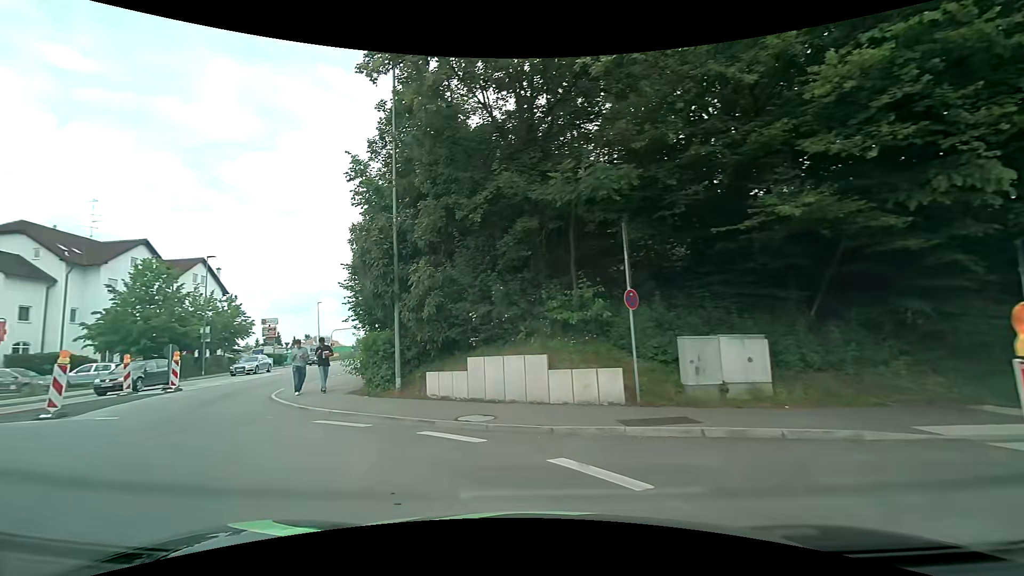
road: tertiary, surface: asphalt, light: Day
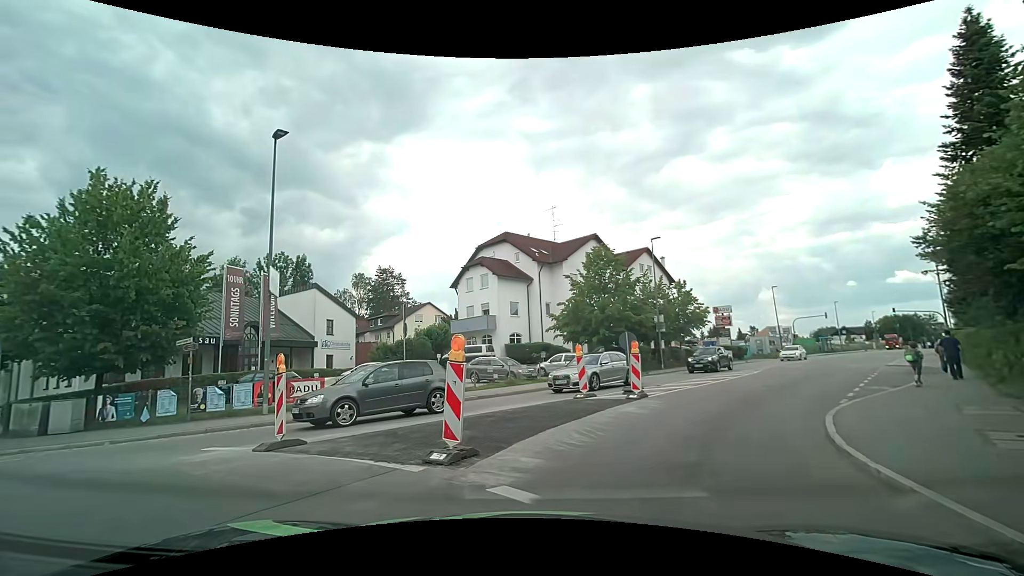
(-4.7, +8.6) m; -48°
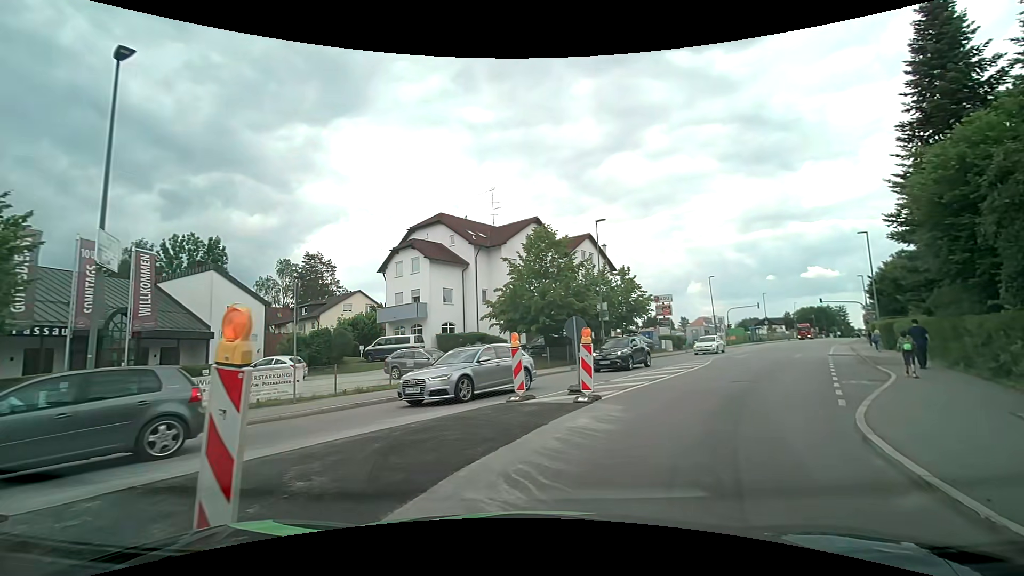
(0.0, +3.6) m; +5°
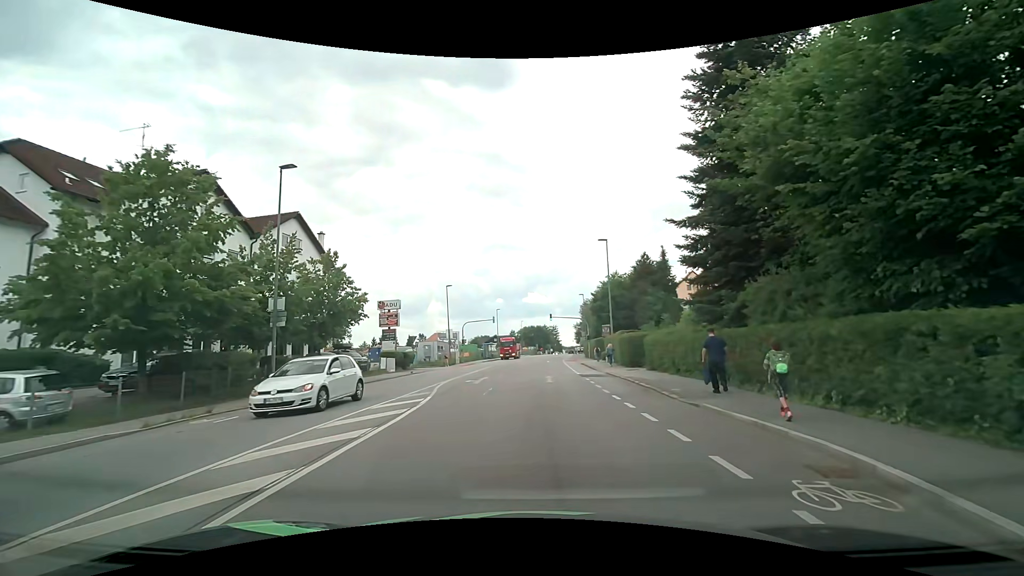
(+3.6, +12.6) m; +28°
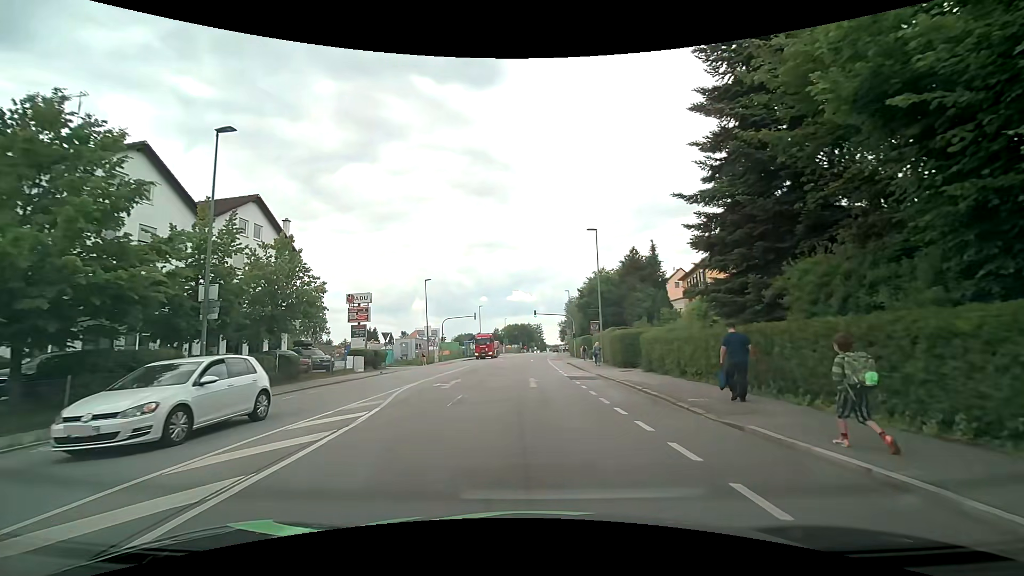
(+0.1, +3.4) m; +1°
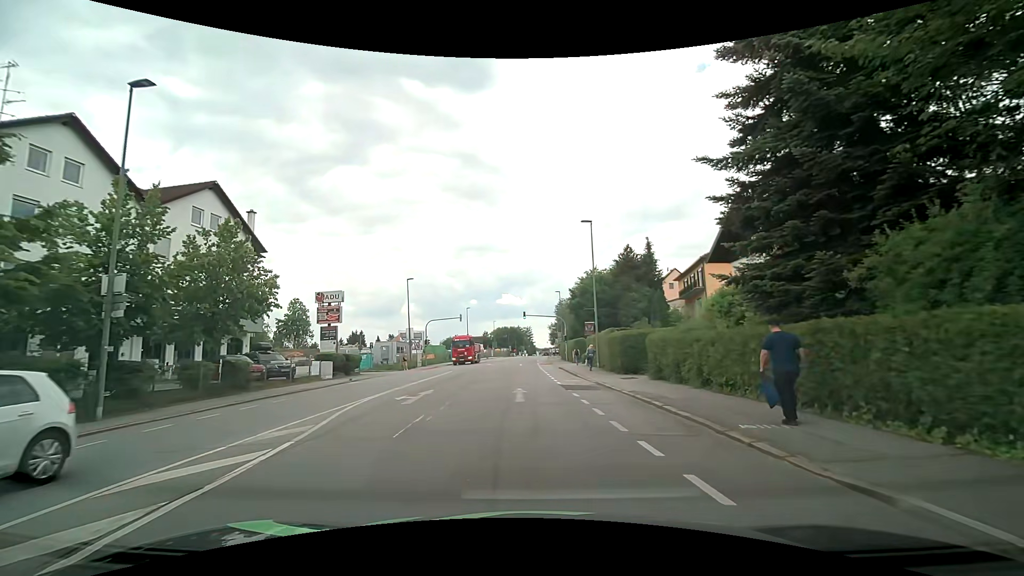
(+0.1, +3.6) m; +1°
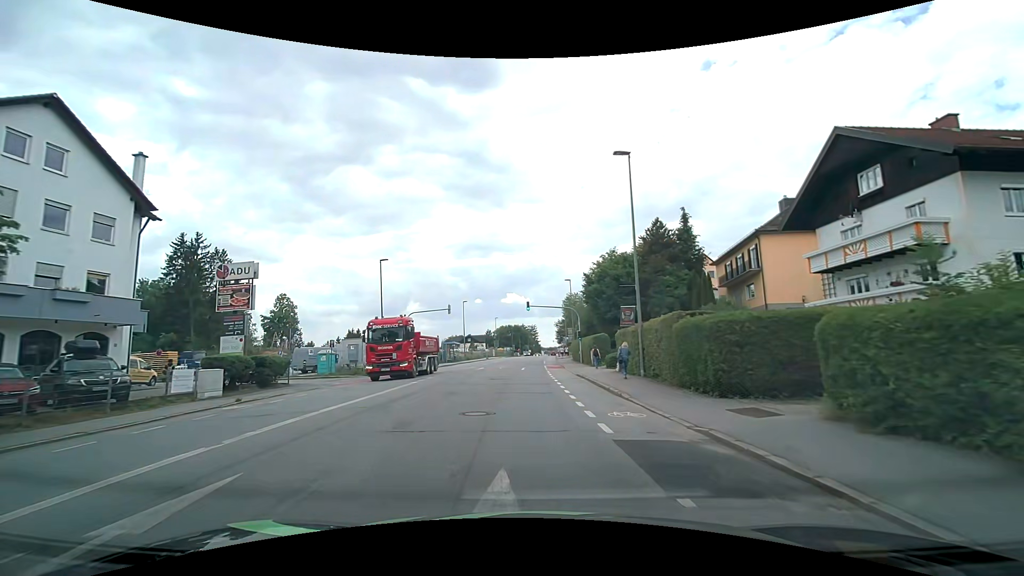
(+0.1, +12.3) m; +1°
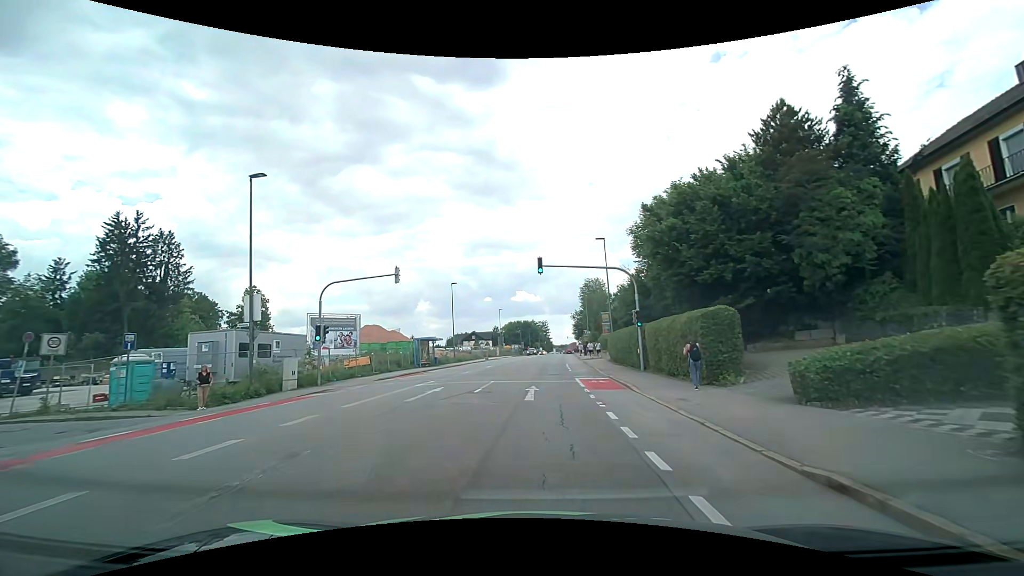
(-0.5, +22.8) m; -1°
(0, +10) (0, +20) (0, +30) (+1, +40) (+2, +50) (+3, +60) (+3, +70) (+4, +80) (+5, +90) (+5, +100) m
